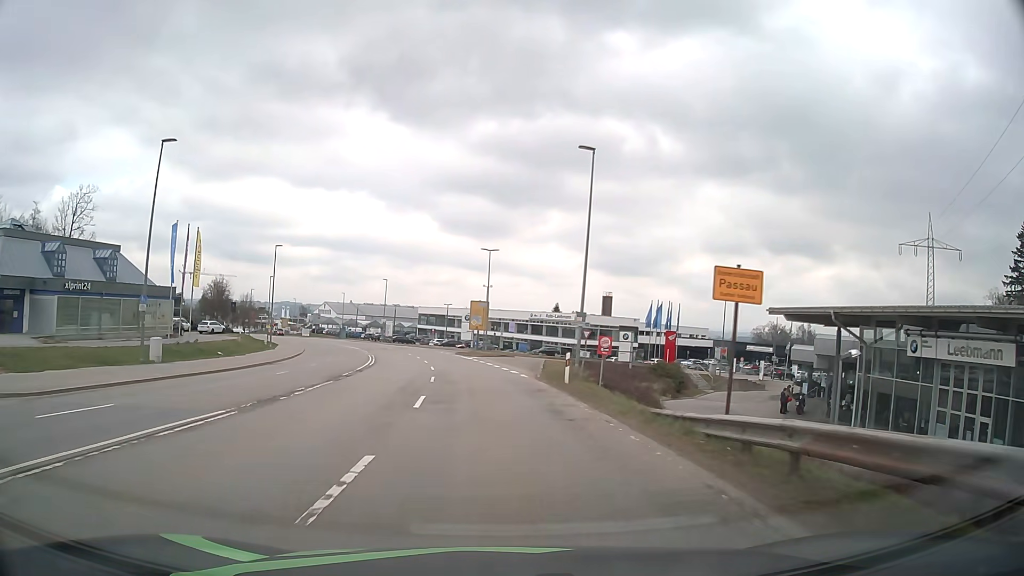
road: secondary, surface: asphalt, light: Day
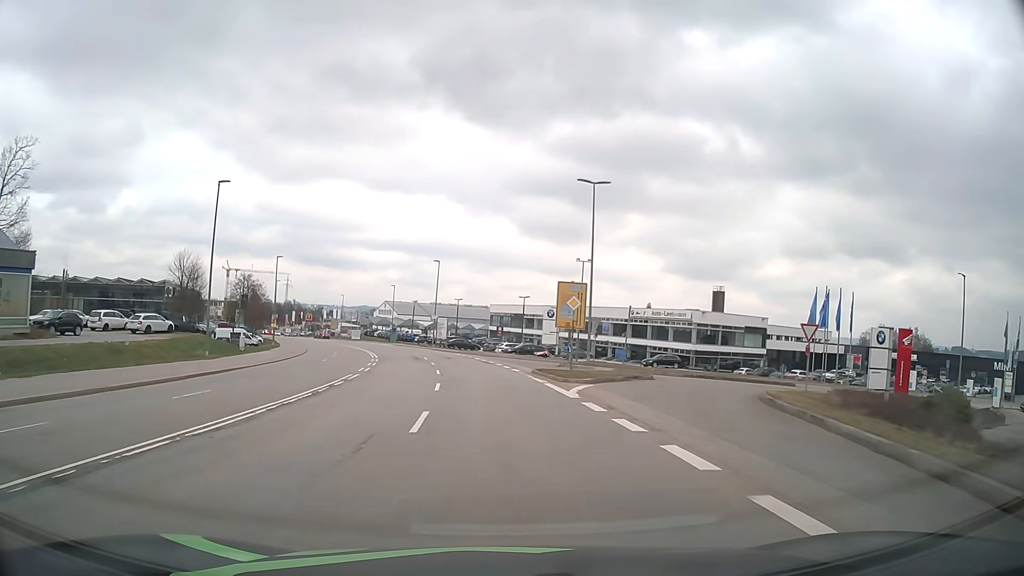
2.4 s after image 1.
(-1.9, +30.5) m; -7°
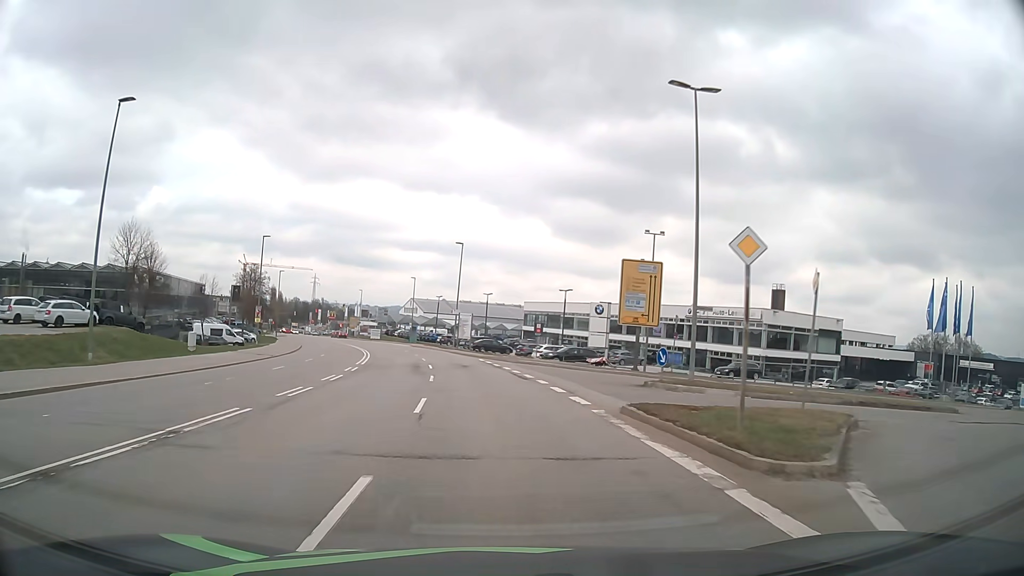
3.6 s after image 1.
(-0.4, +15.2) m; -3°
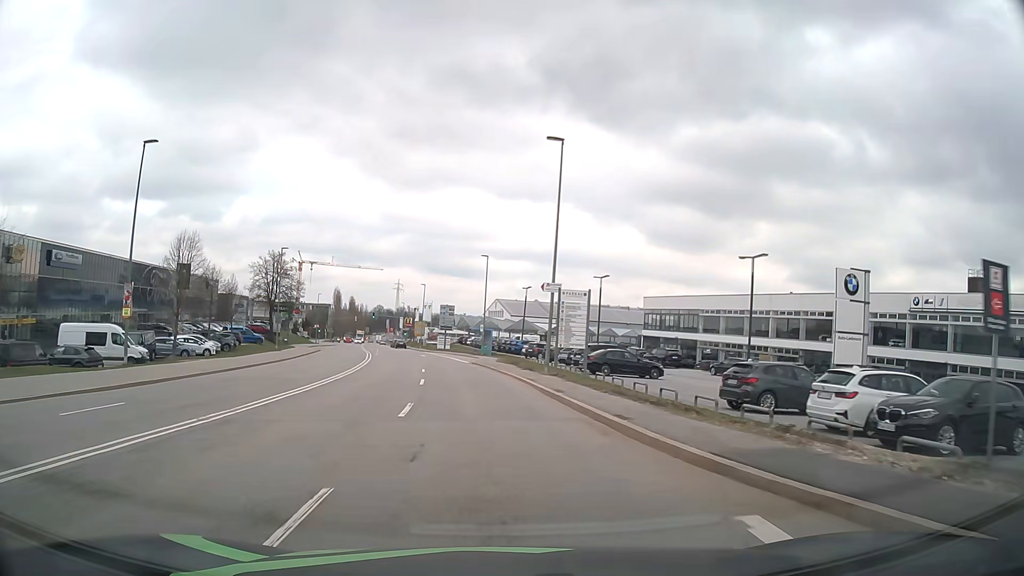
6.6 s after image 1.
(-2.3, +36.1) m; -8°
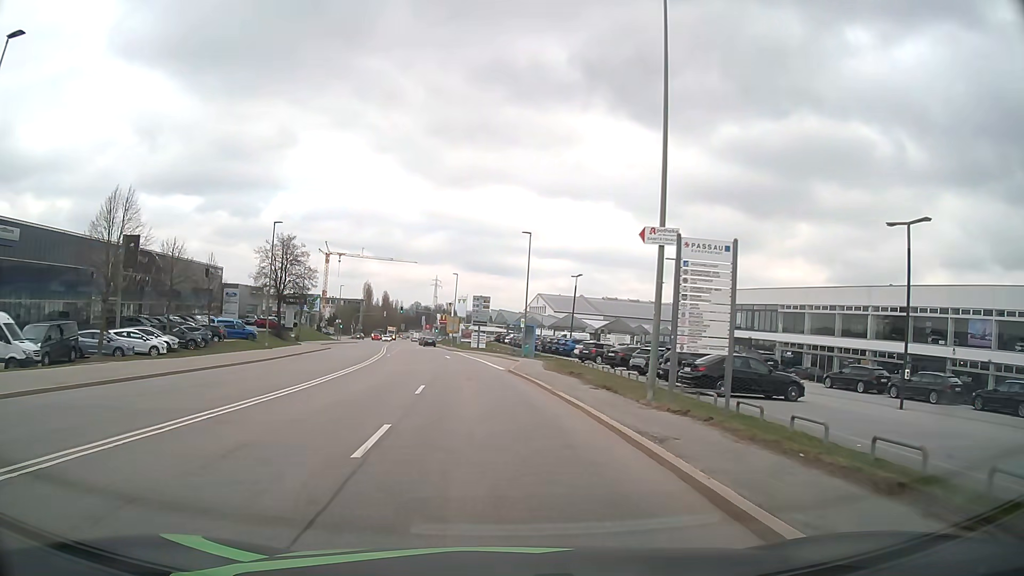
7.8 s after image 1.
(-0.4, +13.9) m; -3°
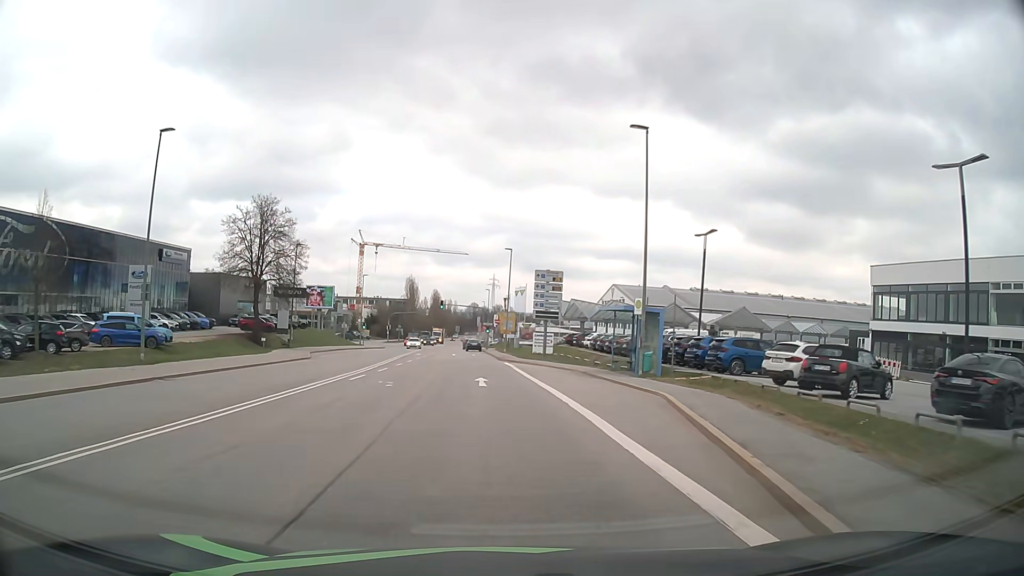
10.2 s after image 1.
(-1.3, +28.1) m; -5°
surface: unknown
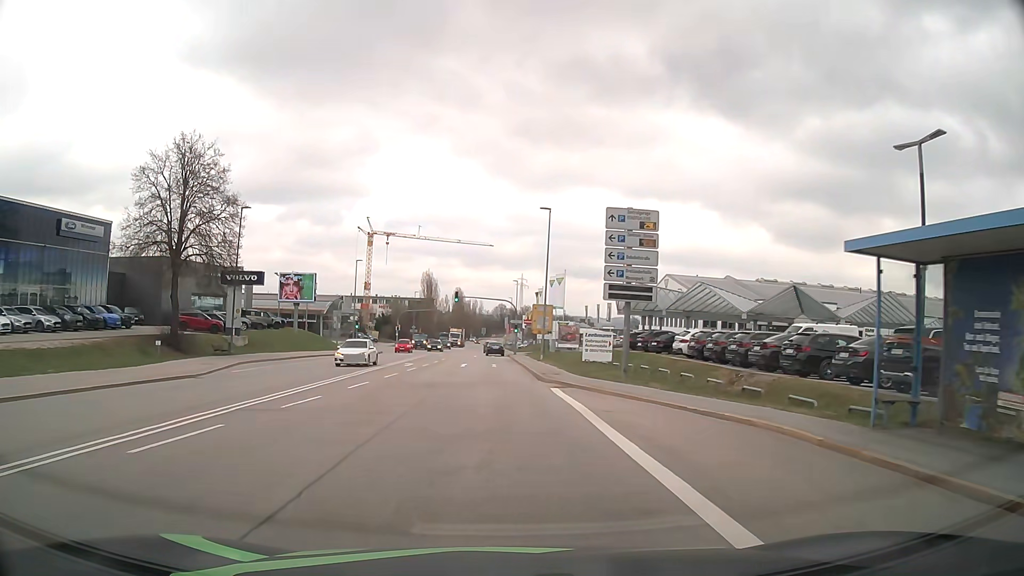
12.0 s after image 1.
(-0.5, +21.7) m; -2°
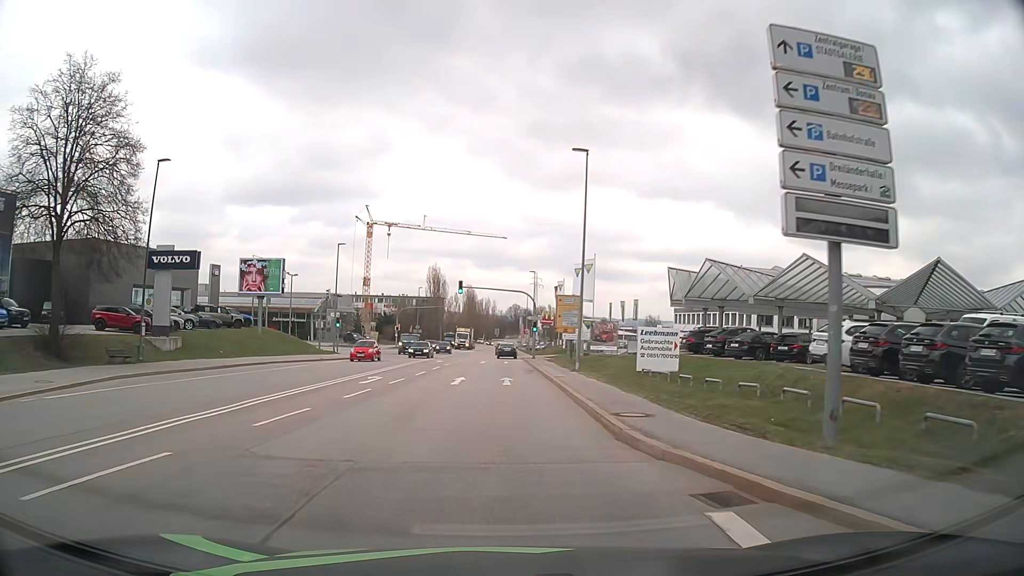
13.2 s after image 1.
(-0.2, +14.6) m; -1°
(0, +10) (0, +20) (0, +30) (0, +40) (0, +50) (-1, +60) (-1, +70) (-1, +80) (-1, +90) (-1, +100) m
